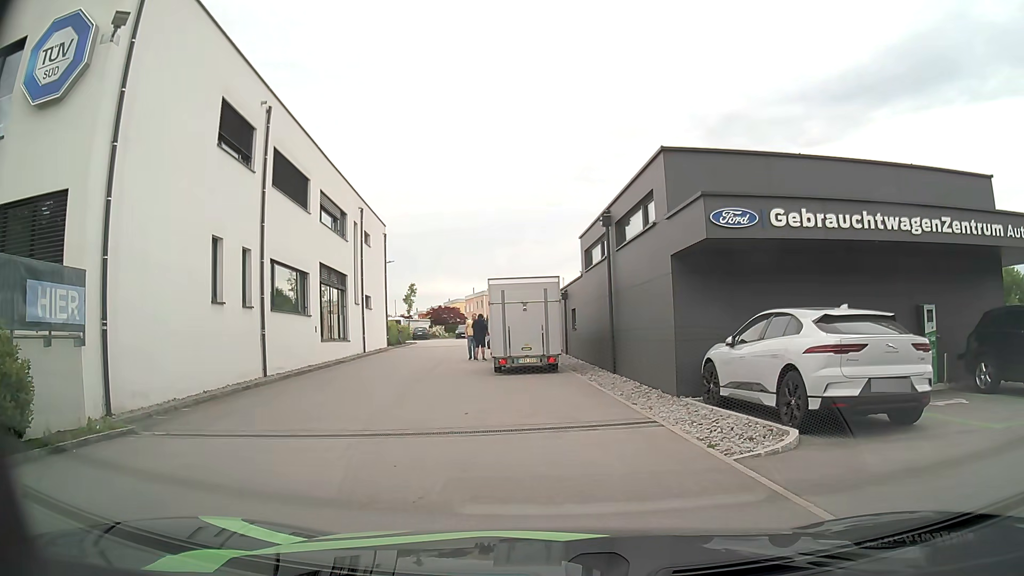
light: Day
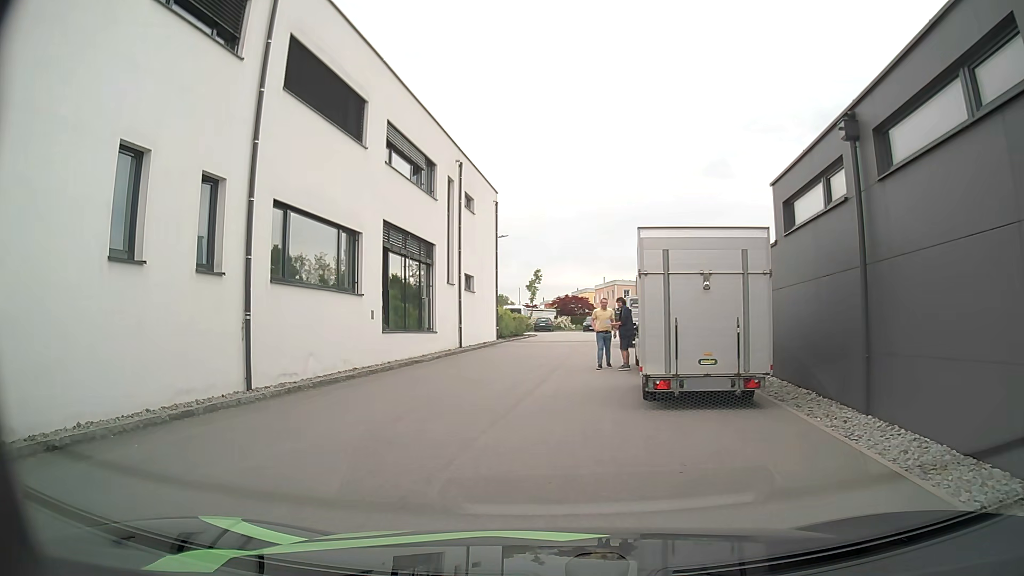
(-0.6, +8.3) m; -12°
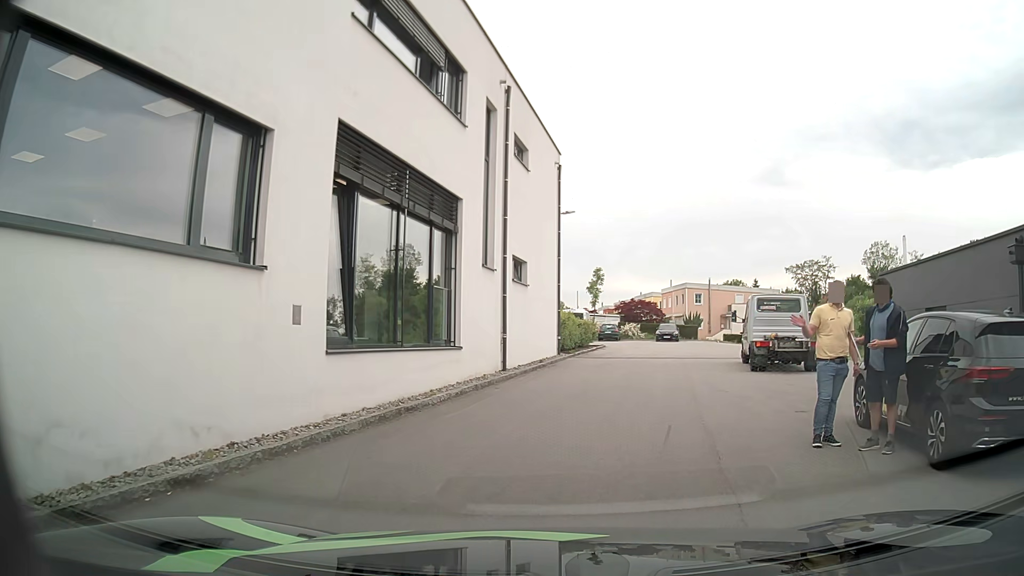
(-0.6, +9.9) m; -5°
